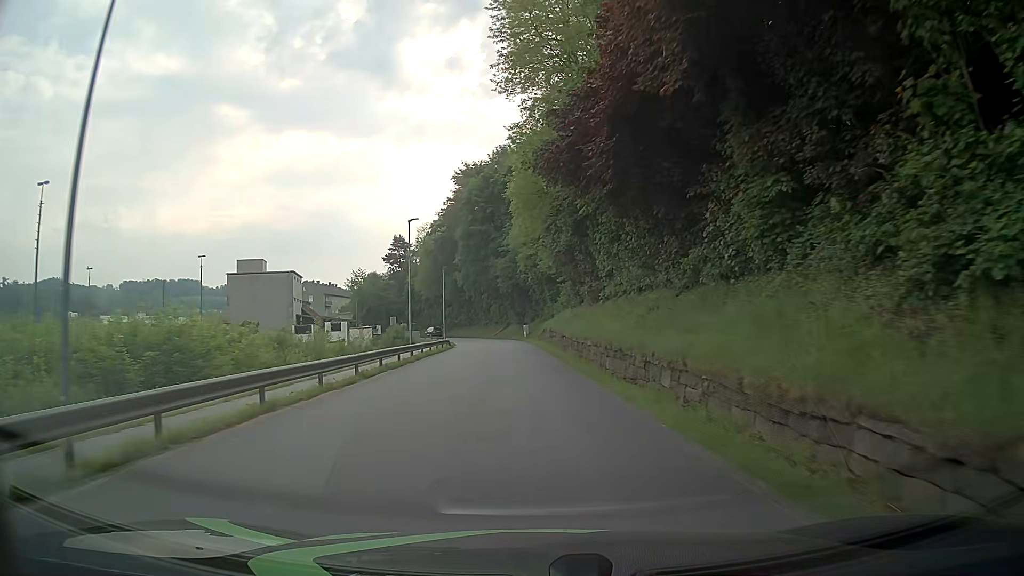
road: residential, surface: asphalt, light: Day
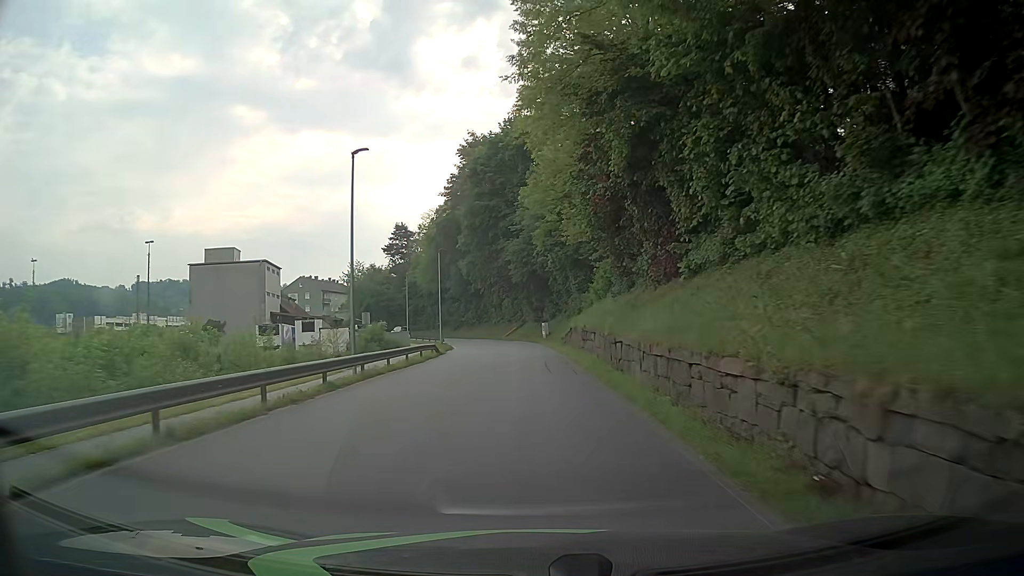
(-0.2, +15.9) m; -2°
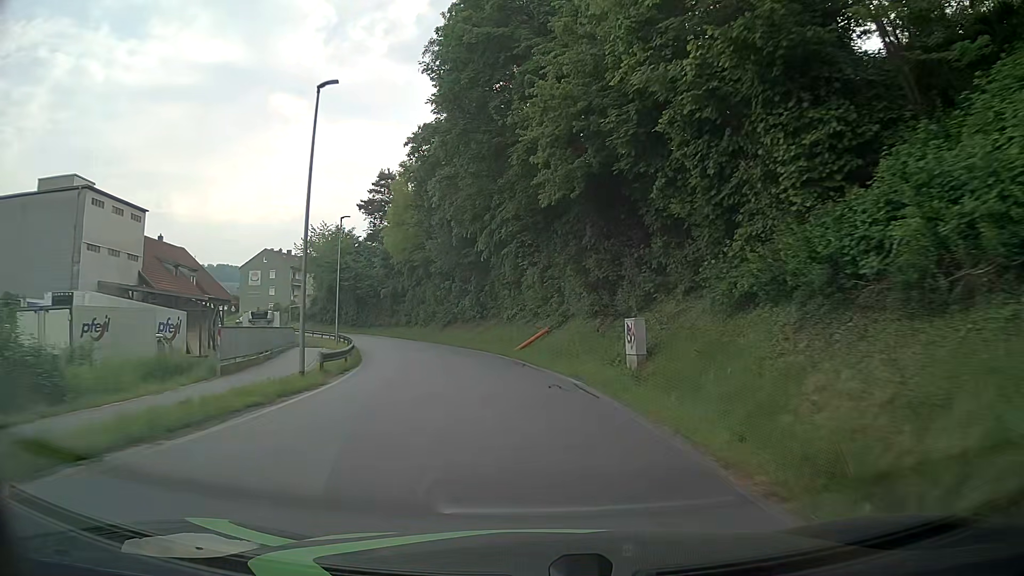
(-0.6, +39.7) m; -3°
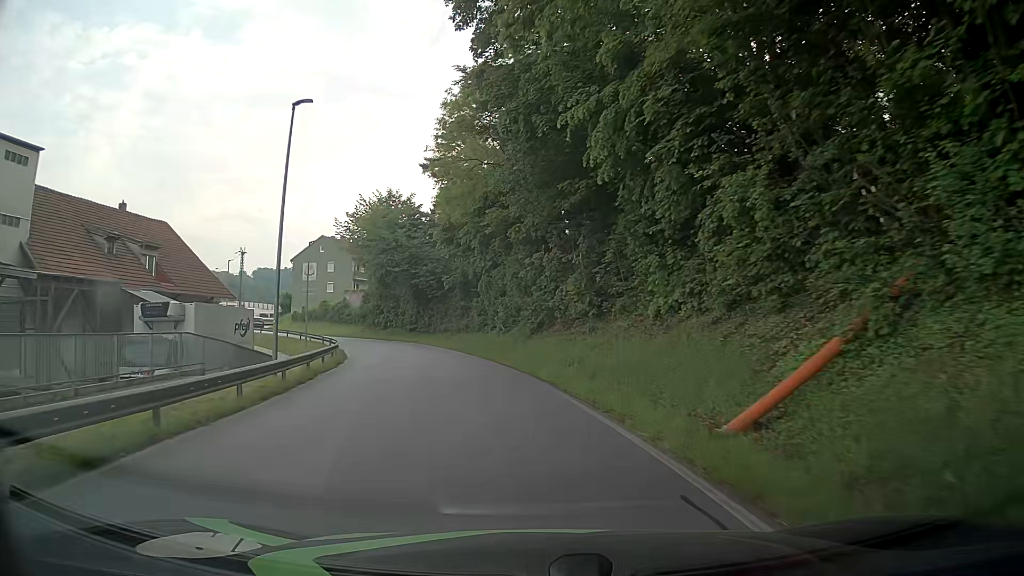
(-1.7, +23.6) m; -9°
(0, +10) (-2, +20) (-4, +30) (-7, +39) (-11, +48) (-16, +57) (-22, +64) (-29, +72) (-35, +80) (-38, +90) m
